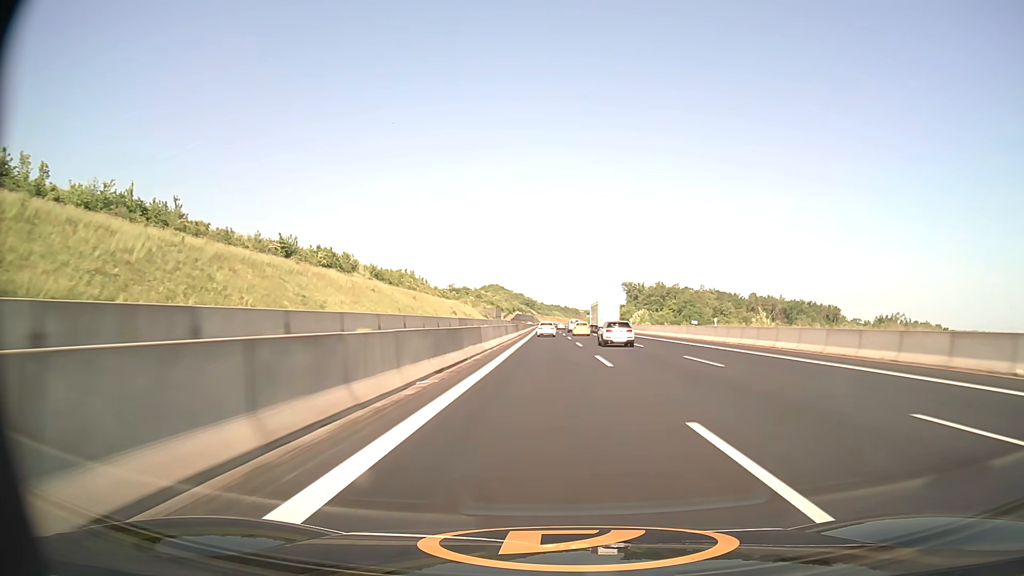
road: motorway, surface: asphalt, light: Day
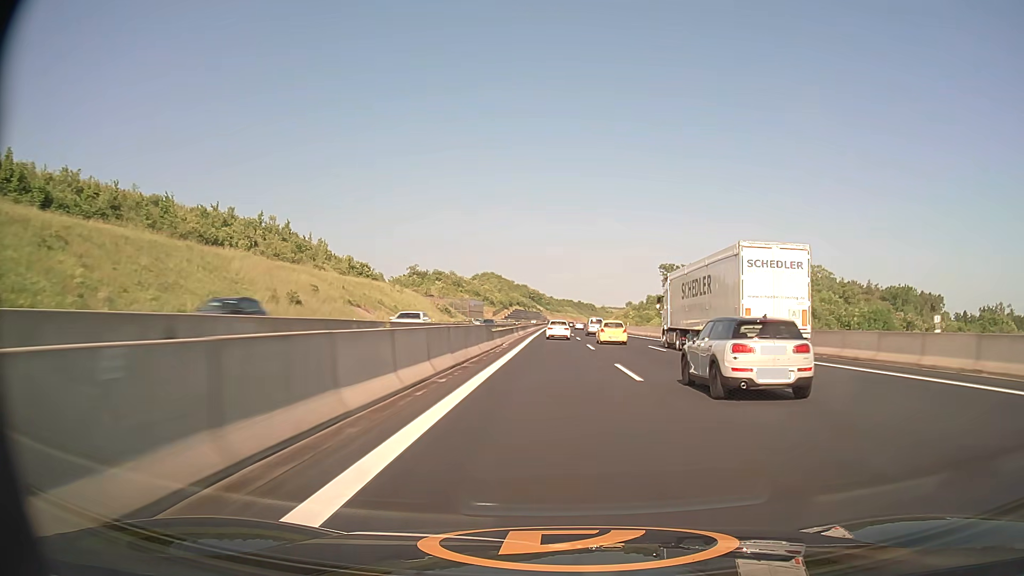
(-1.2, +130.6) m; -1°
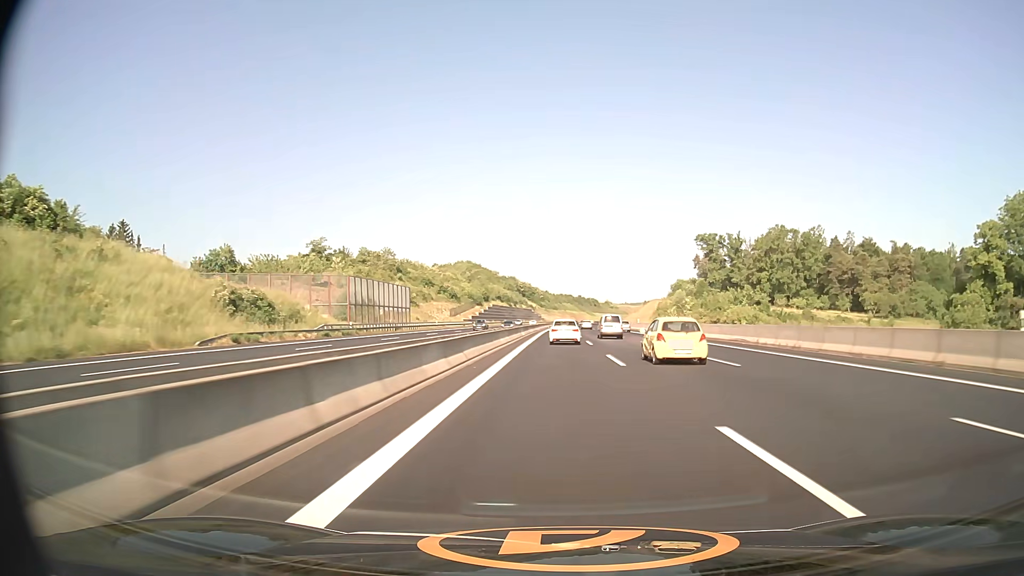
(+0.2, +102.2) m; 0°
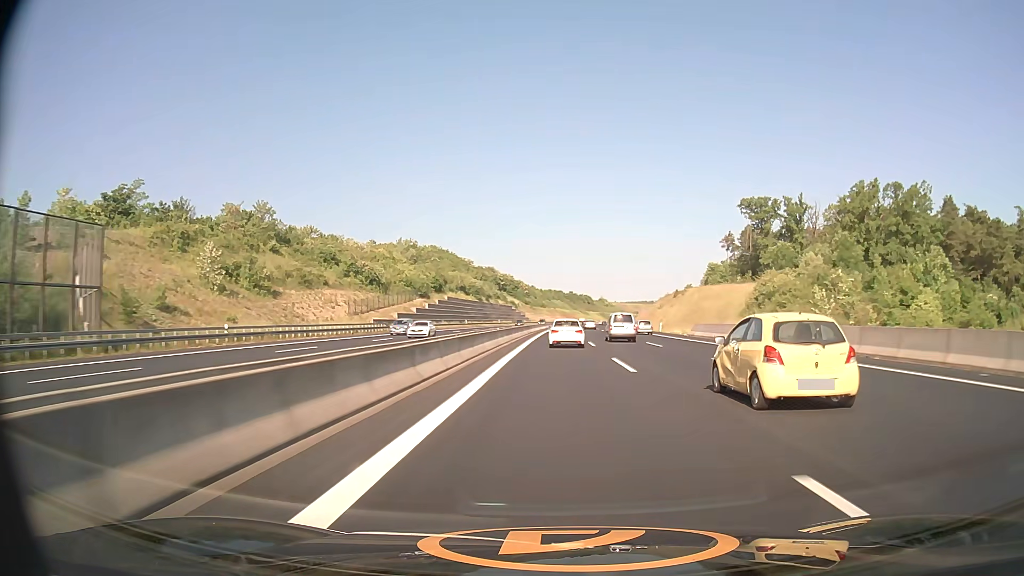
(+0.5, +74.0) m; +1°
(0, +10) (0, +20) (0, +30) (0, +40) (0, +50) (+1, +60) (+1, +70) (+1, +80) (+1, +90) (+2, +100) m
